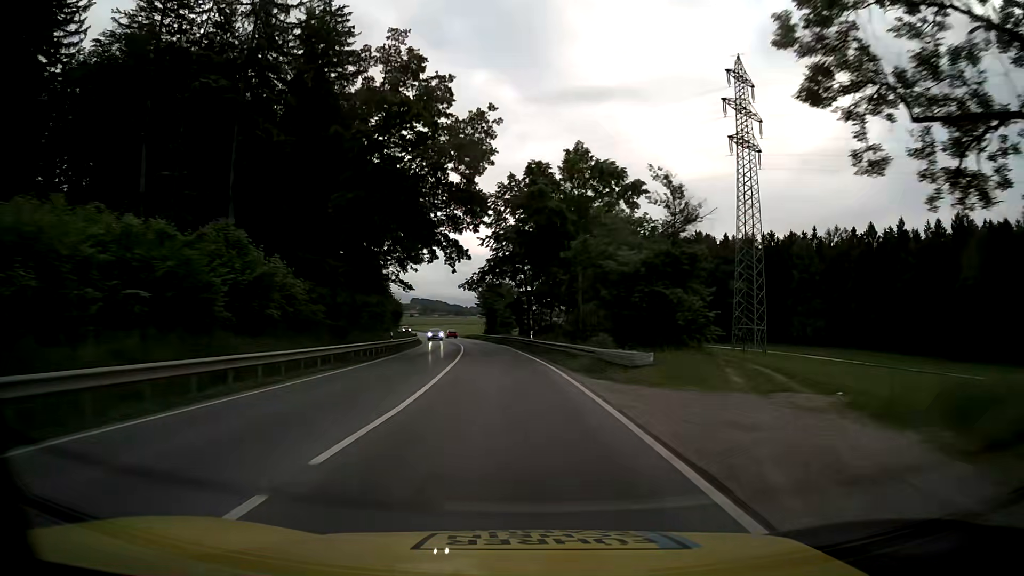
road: primary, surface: asphalt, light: Day
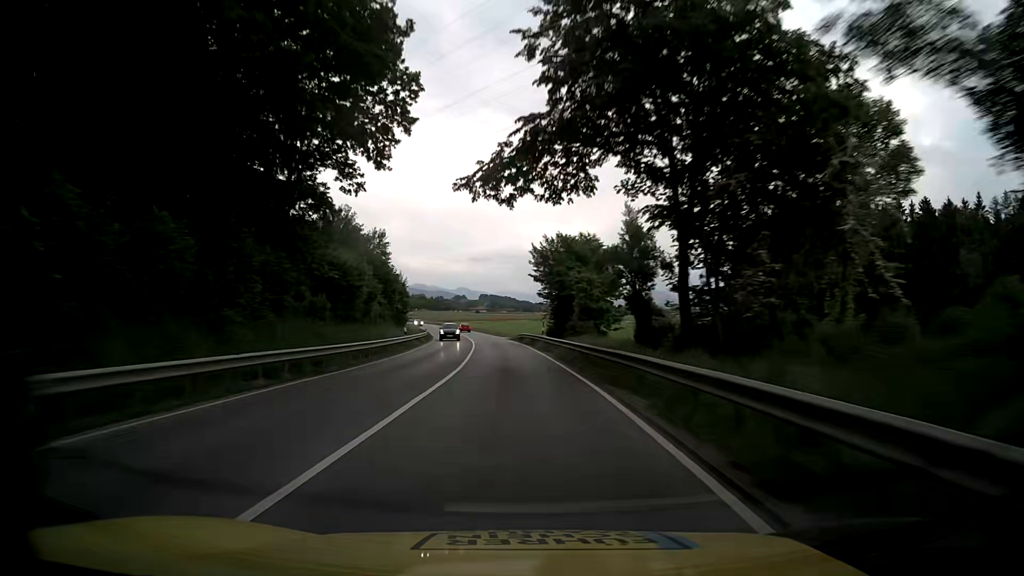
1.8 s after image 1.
(-2.6, +47.6) m; -6°
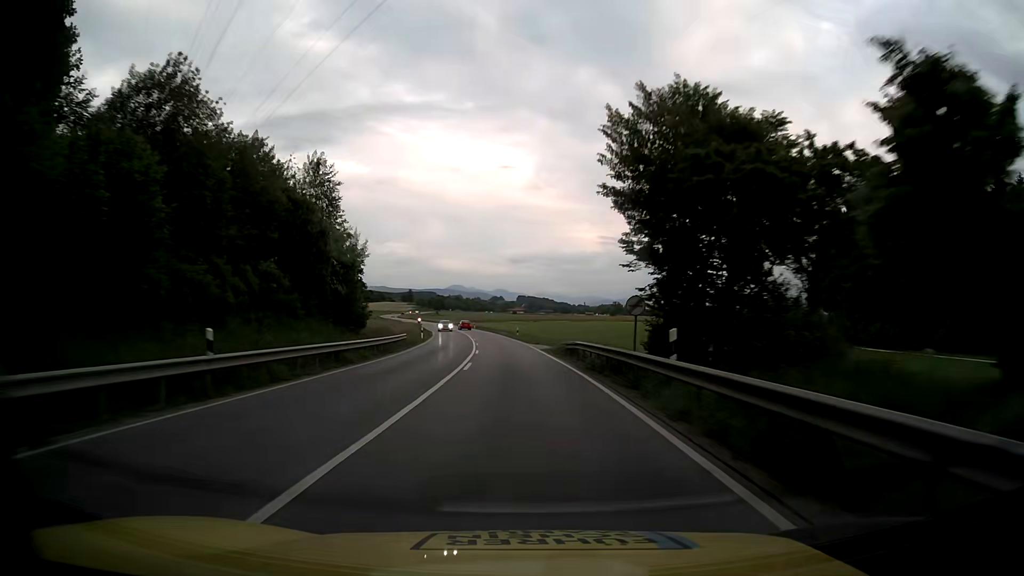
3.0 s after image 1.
(-0.9, +31.8) m; -3°
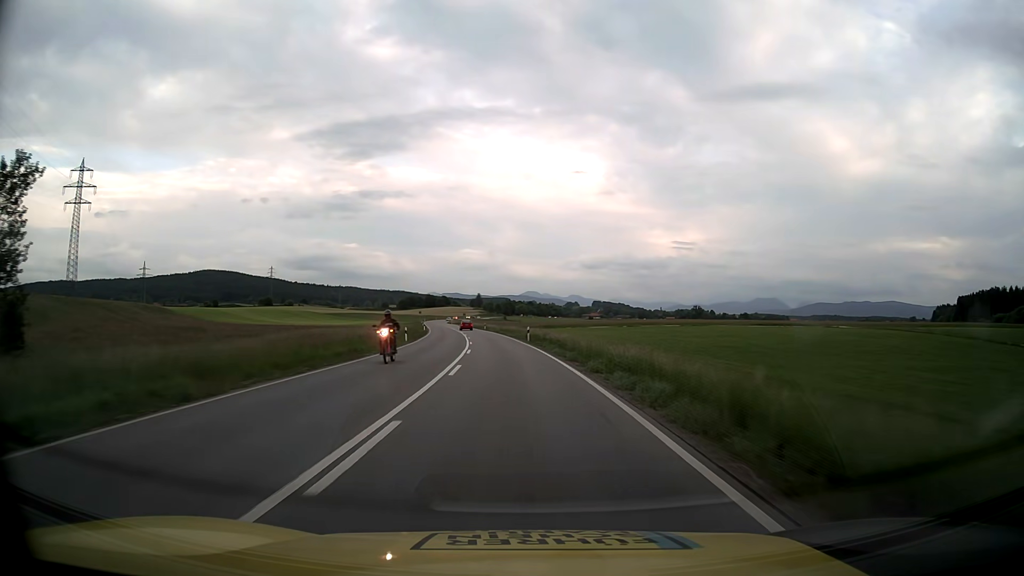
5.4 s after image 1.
(-3.2, +63.4) m; -6°
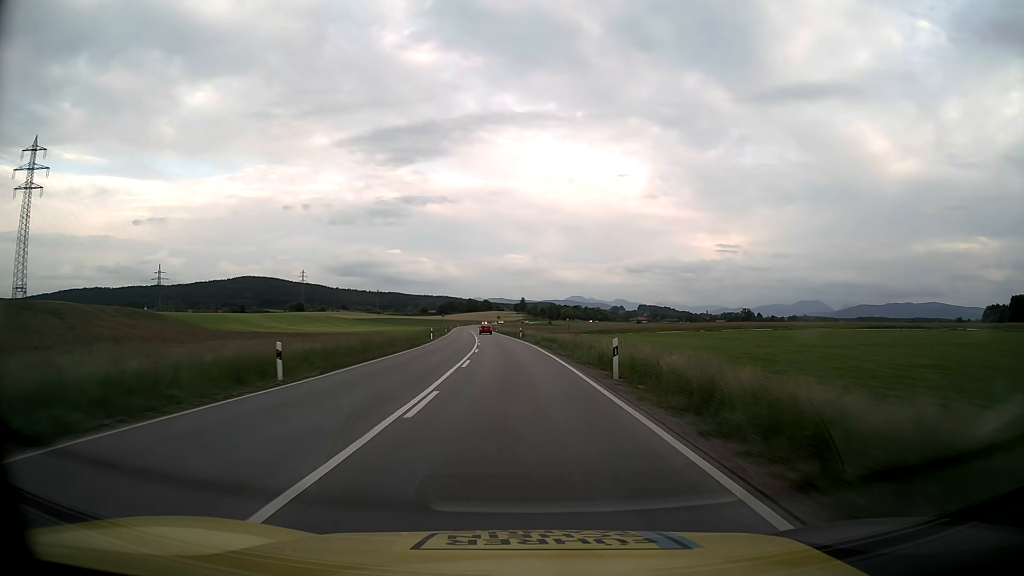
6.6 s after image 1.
(-1.0, +31.5) m; -4°
(0, +10) (0, +20) (-1, +30) (-1, +40) (-2, +50) (-3, +60) (-4, +70) (-5, +80) (-5, +90) (-6, +100) m
